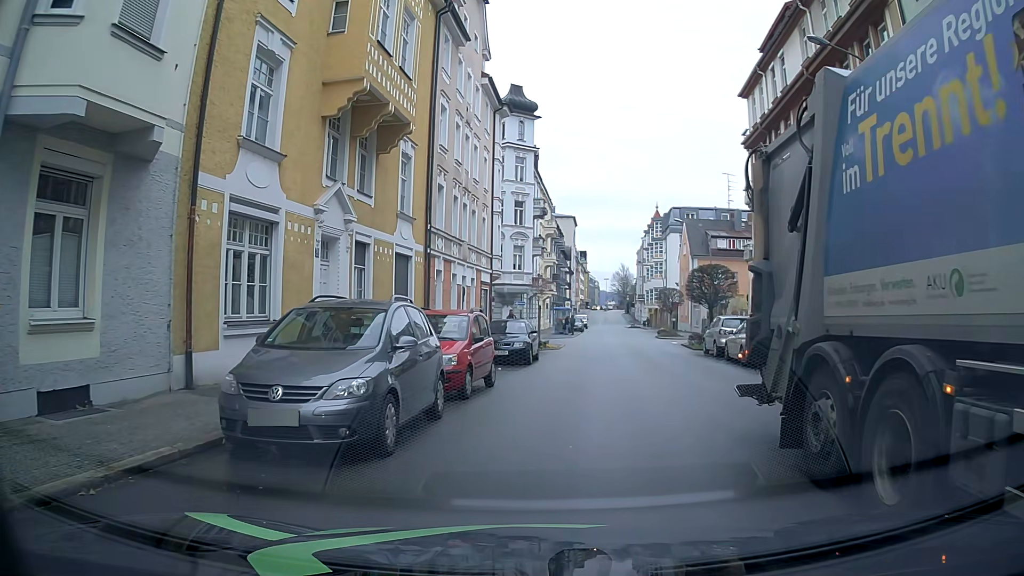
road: tertiary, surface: asphalt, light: Day
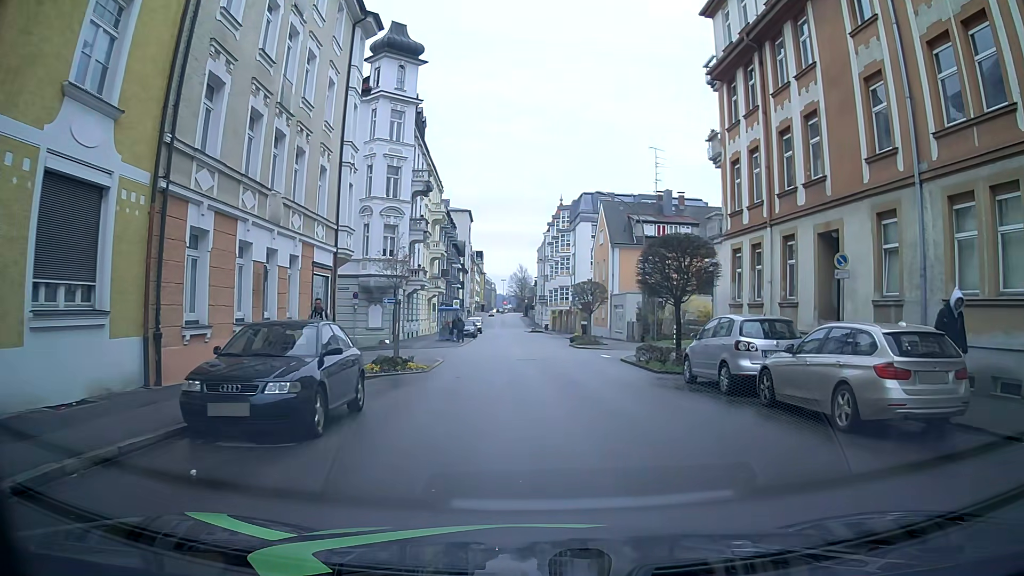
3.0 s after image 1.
(+0.7, +13.1) m; +6°
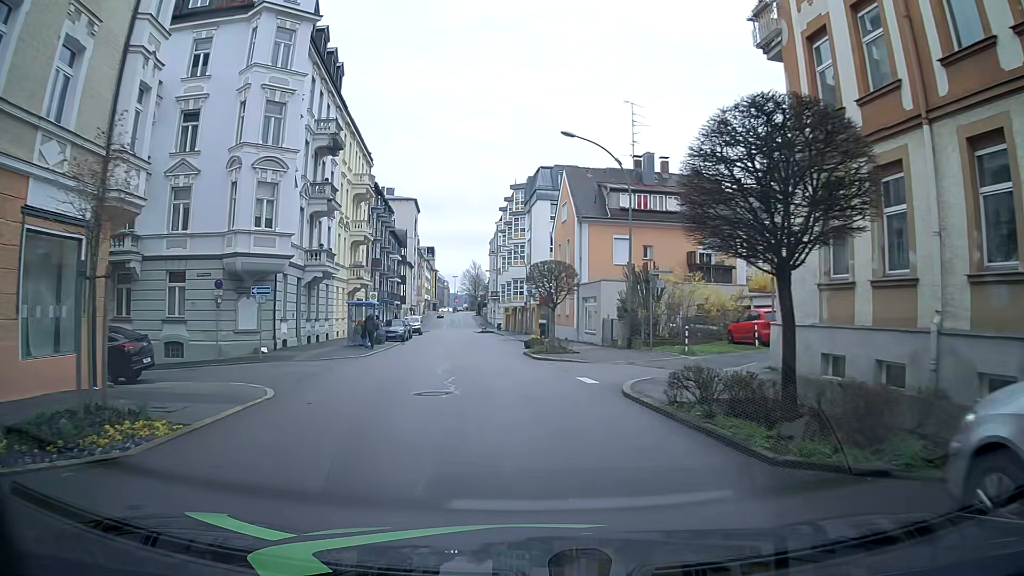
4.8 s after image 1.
(+1.1, +12.8) m; +4°
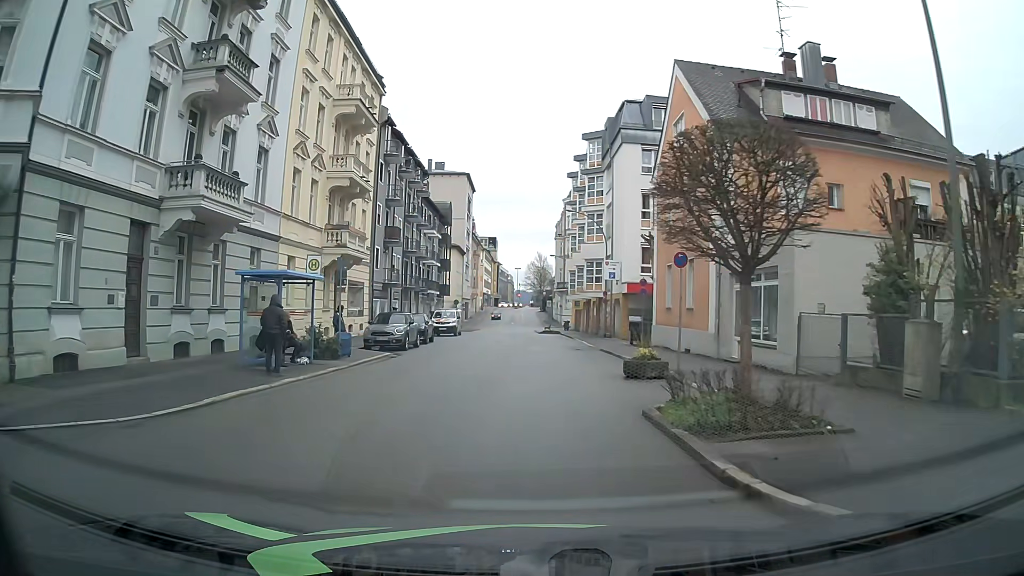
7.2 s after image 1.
(-0.7, +19.5) m; -5°
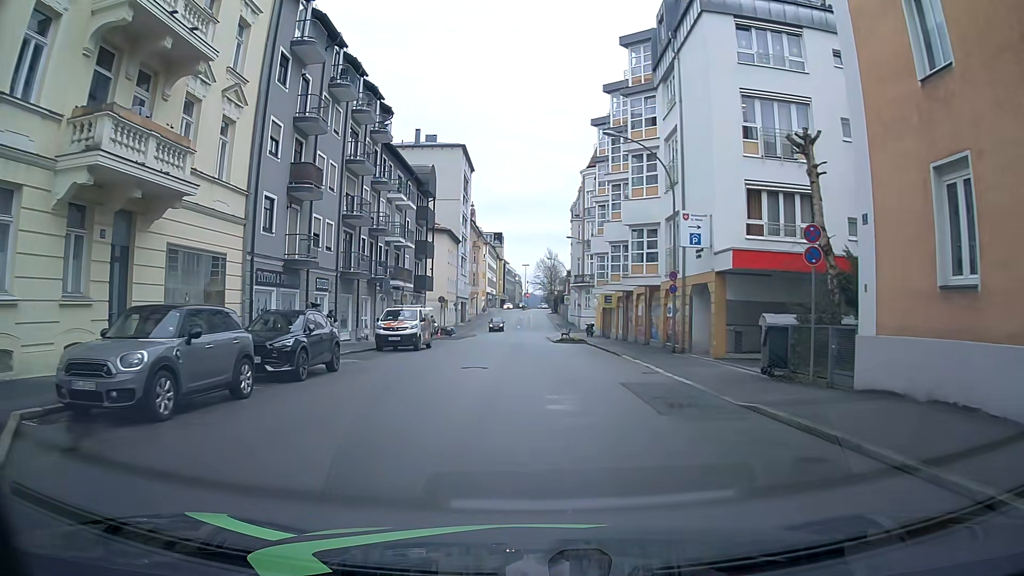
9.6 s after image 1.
(0.0, +19.6) m; -1°
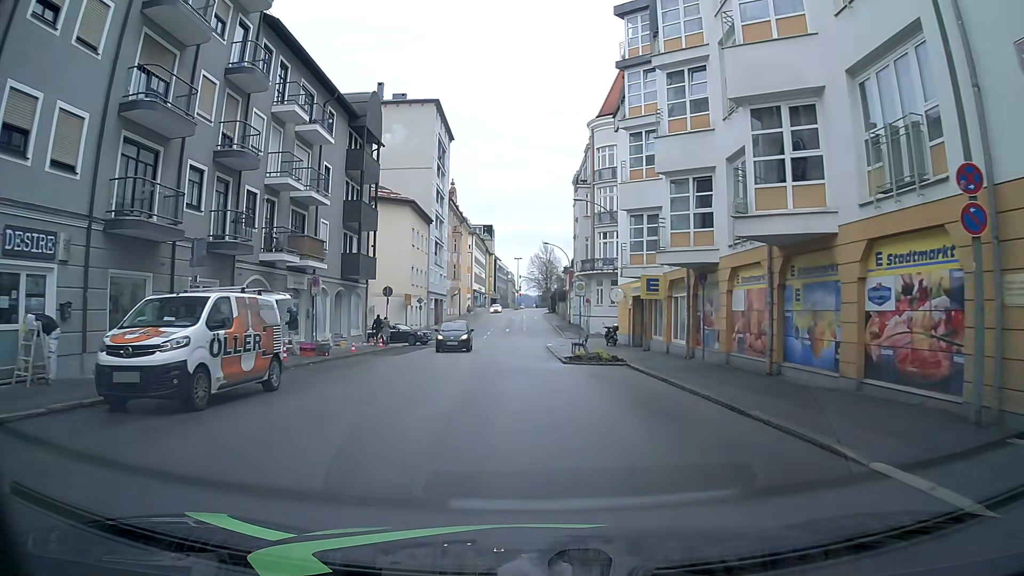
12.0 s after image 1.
(+0.4, +19.3) m; +1°
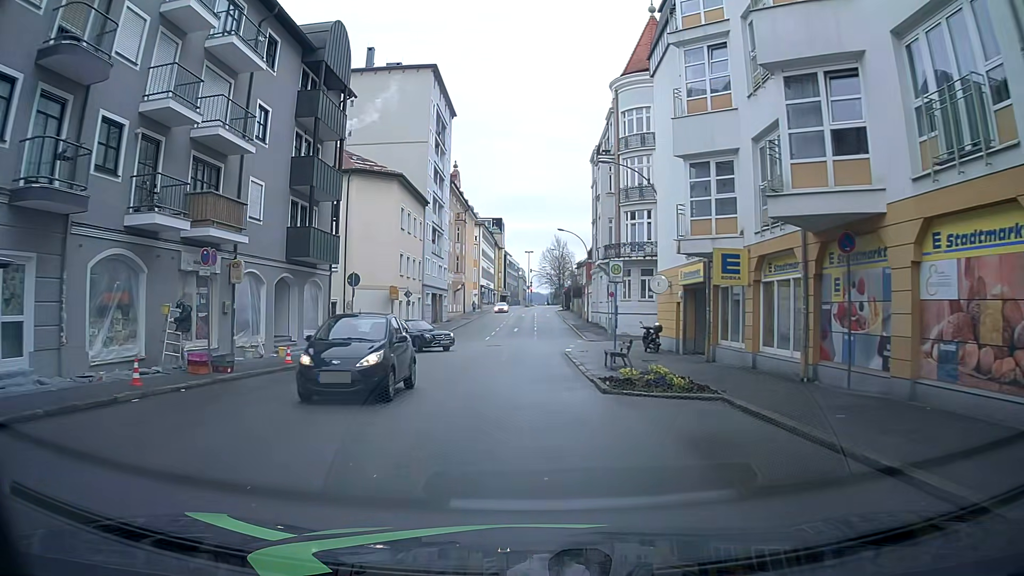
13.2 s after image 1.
(-0.1, +9.6) m; 0°
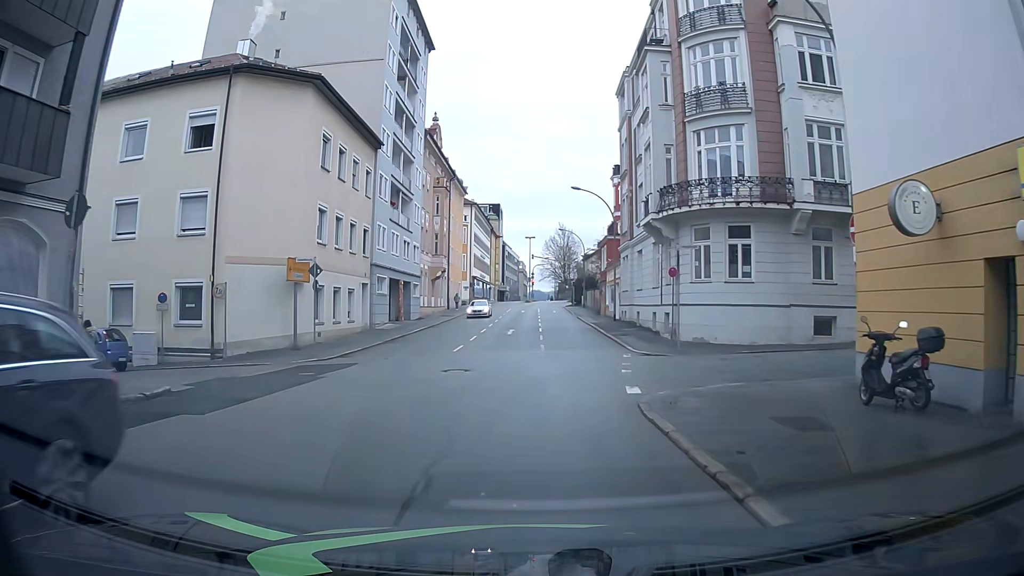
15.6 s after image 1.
(-0.3, +19.3) m; -1°
